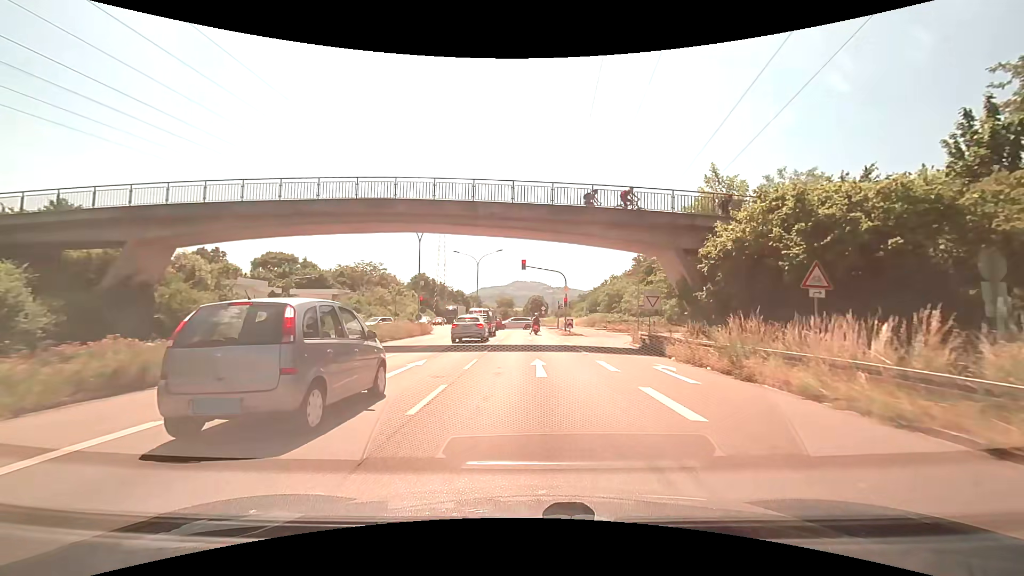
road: trunk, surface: asphalt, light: Day
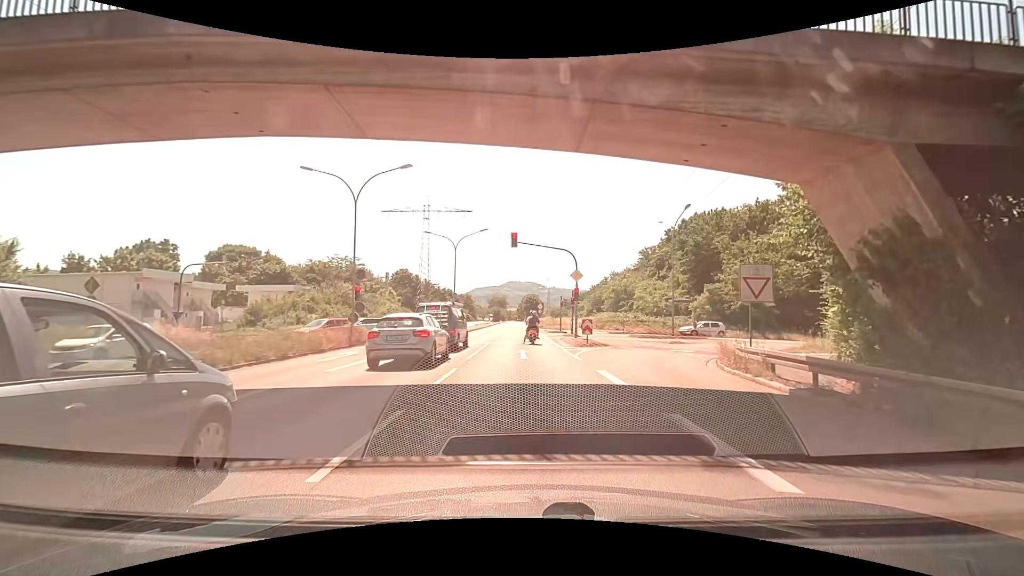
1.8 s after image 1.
(+0.1, +14.5) m; +1°
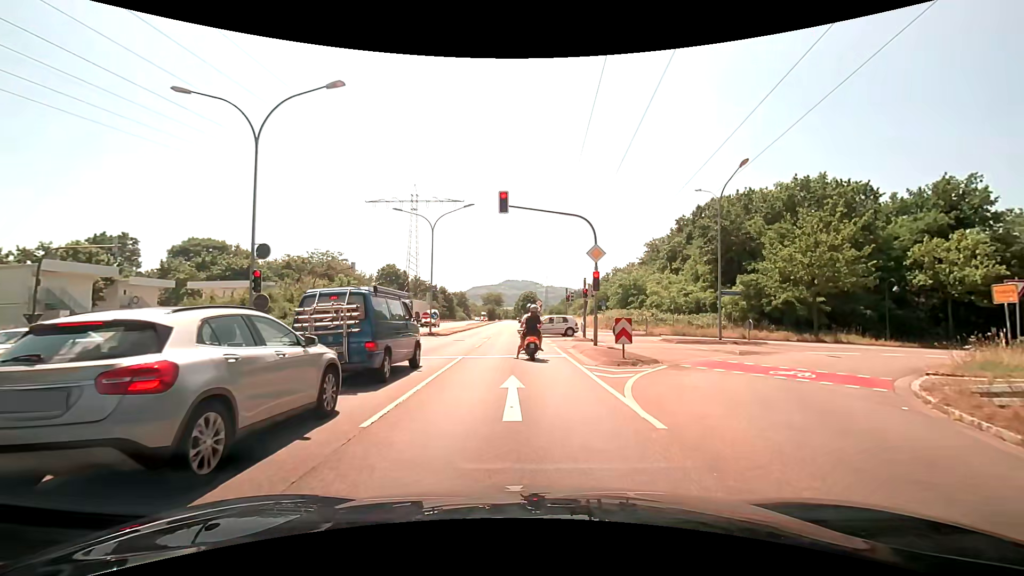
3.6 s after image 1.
(0.0, +9.7) m; 0°
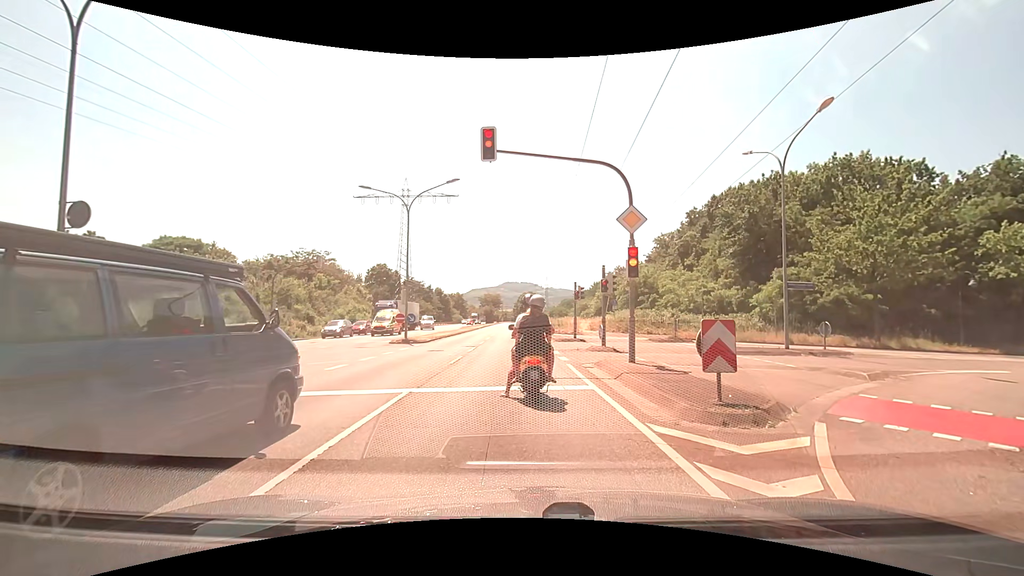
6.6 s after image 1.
(0.0, +7.1) m; 0°
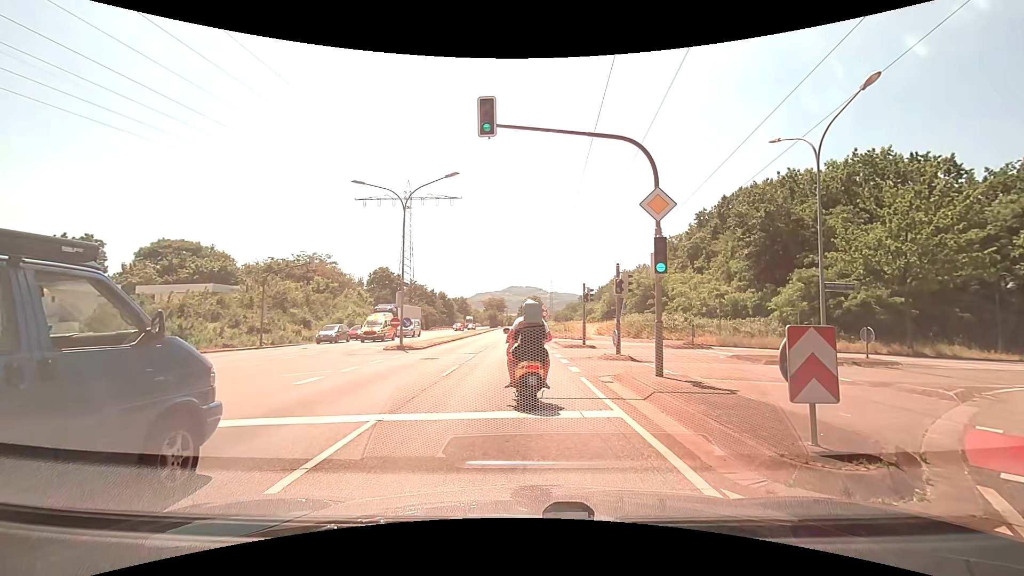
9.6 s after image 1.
(0.0, +2.3) m; 0°
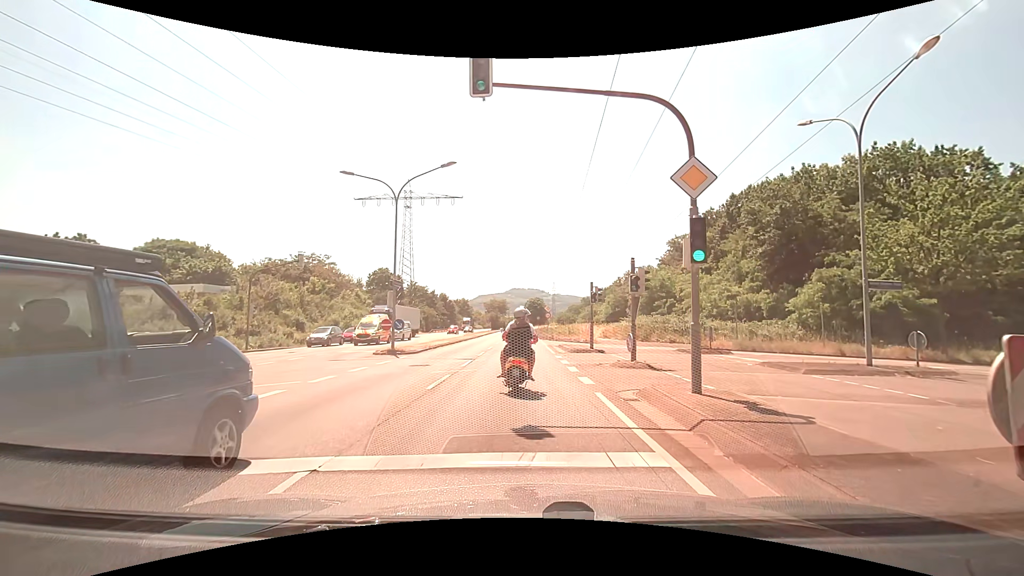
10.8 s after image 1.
(0.0, +2.4) m; -1°
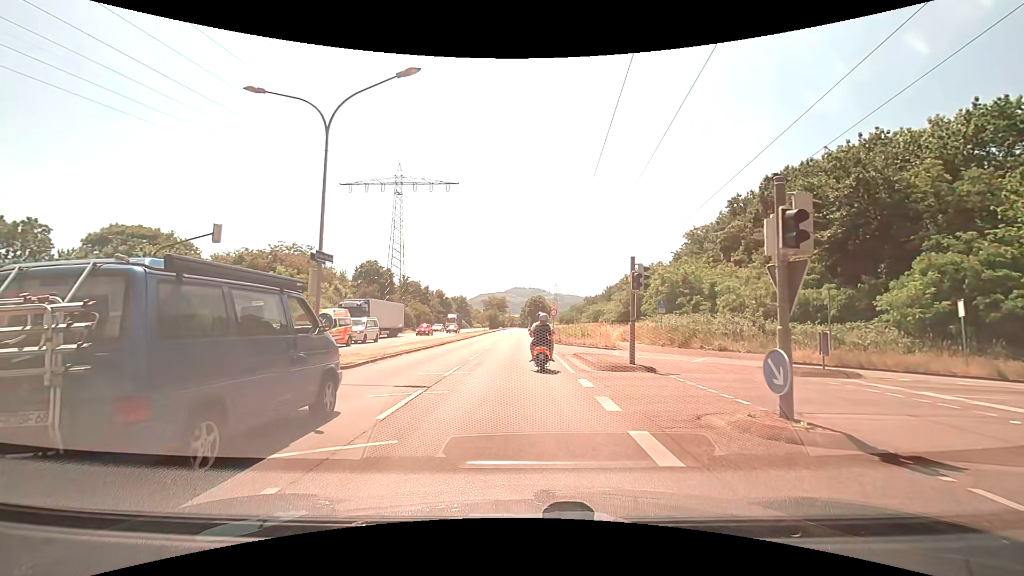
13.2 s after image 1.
(0.0, +9.8) m; +1°
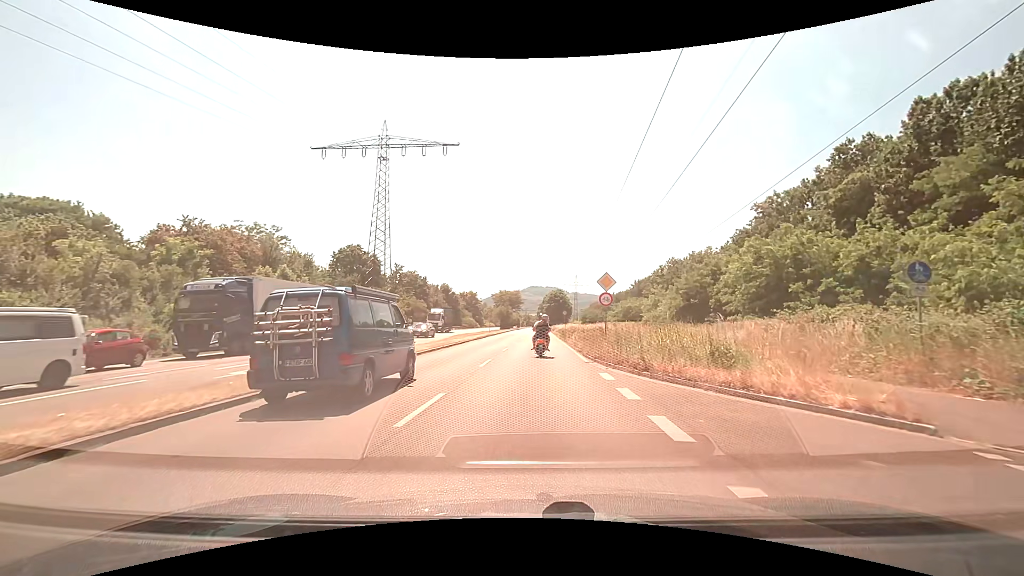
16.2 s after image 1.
(-0.6, +21.2) m; -3°
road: primary
(0, +10) (0, +20) (0, +30) (+1, +40) (+1, +50) (+1, +60) (+2, +70) (+2, +80) (+2, +90) (+2, +100) m
